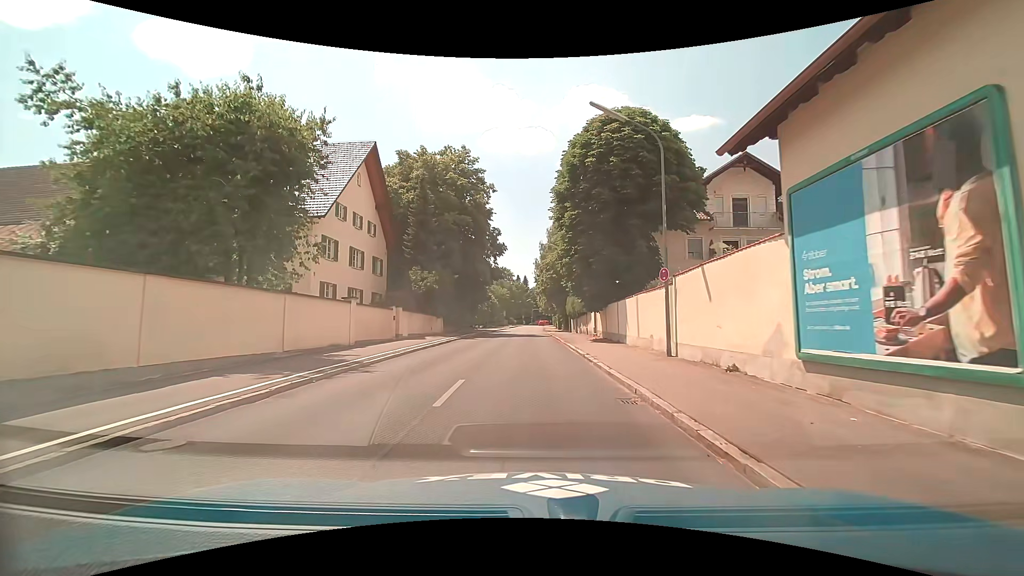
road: tertiary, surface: asphalt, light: Day
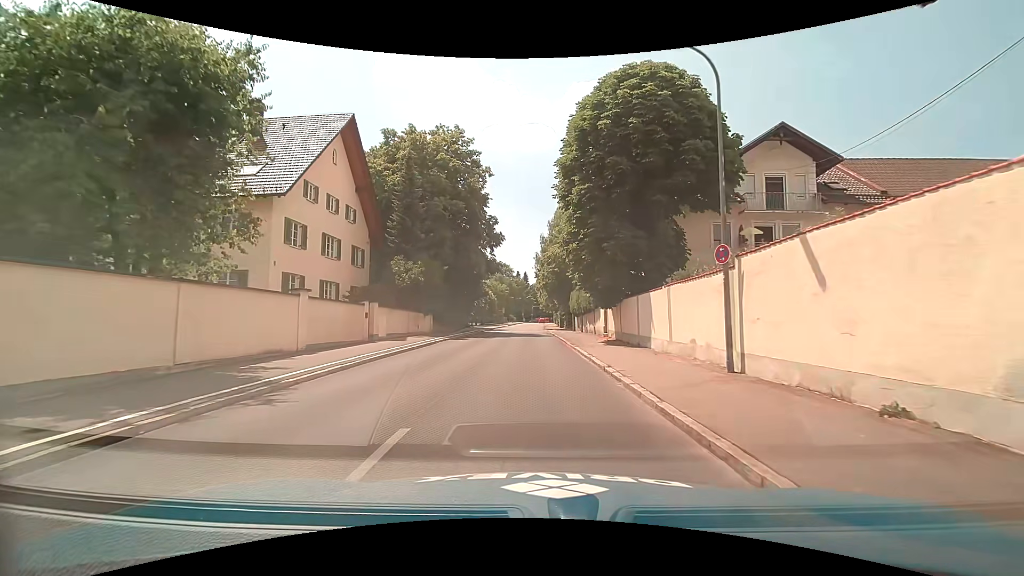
(0.0, +4.8) m; 0°
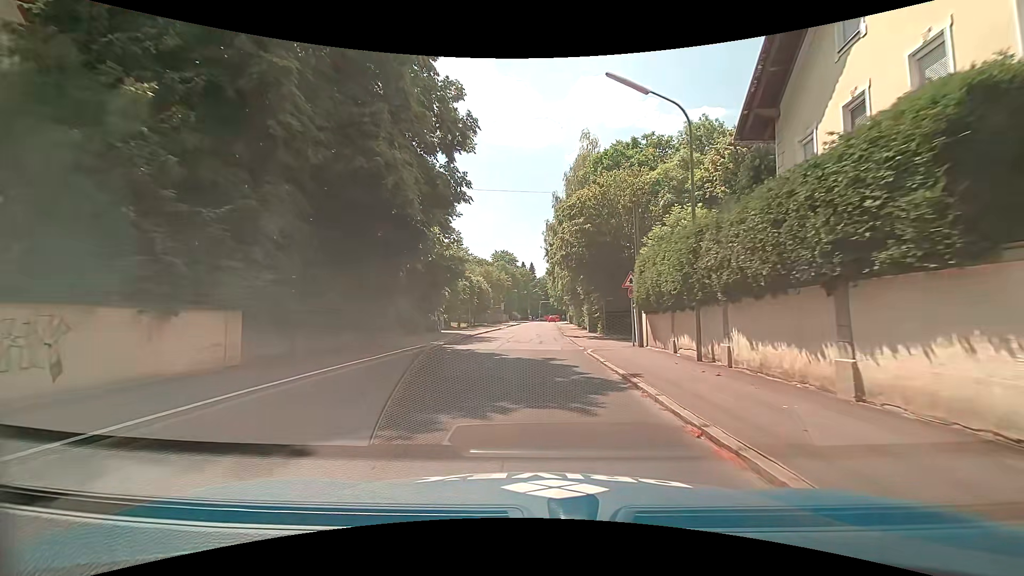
(-0.2, +27.2) m; -1°
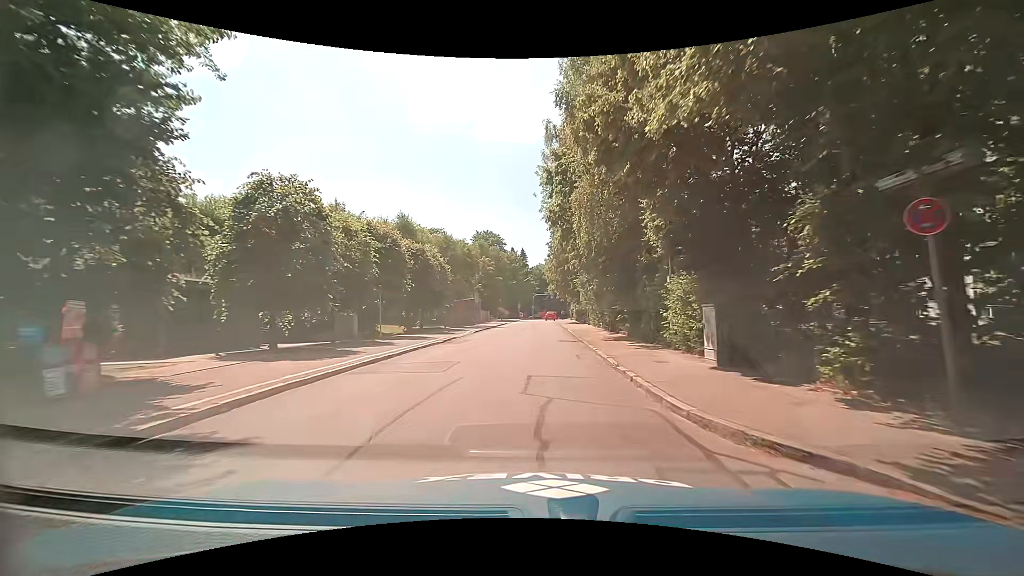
(+0.3, +29.1) m; 0°
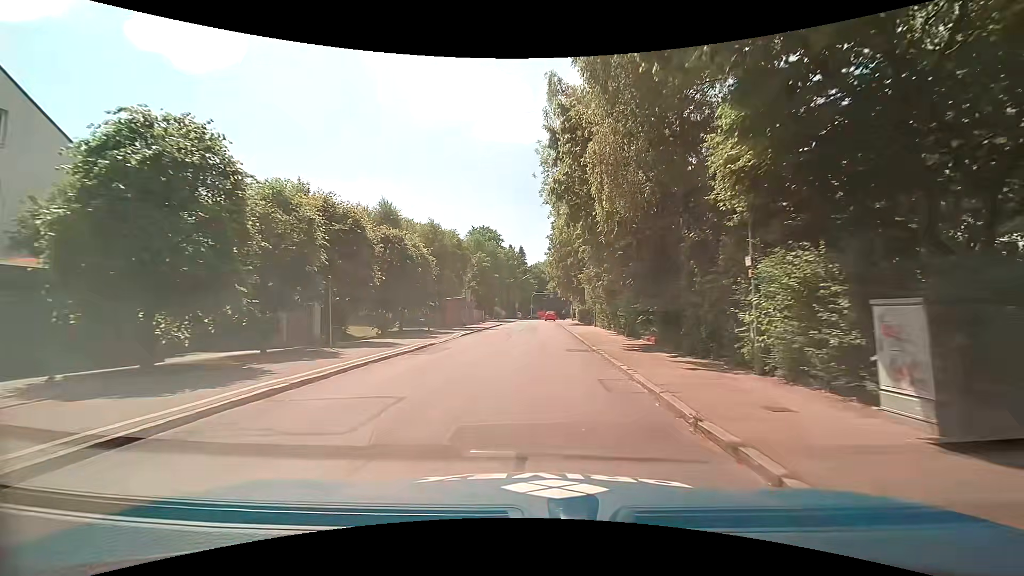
(+0.1, +5.9) m; +1°
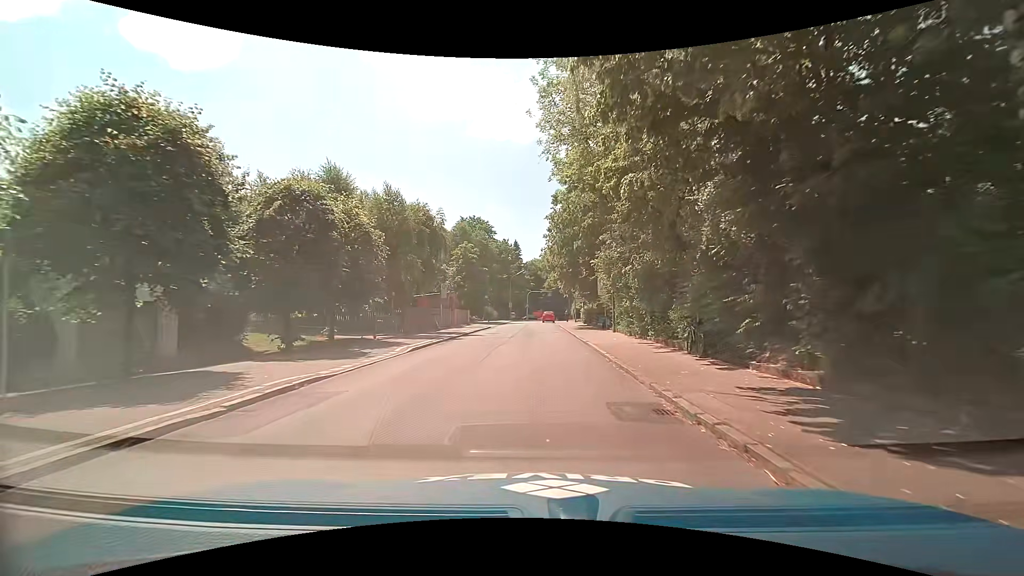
(0.0, +11.2) m; 0°
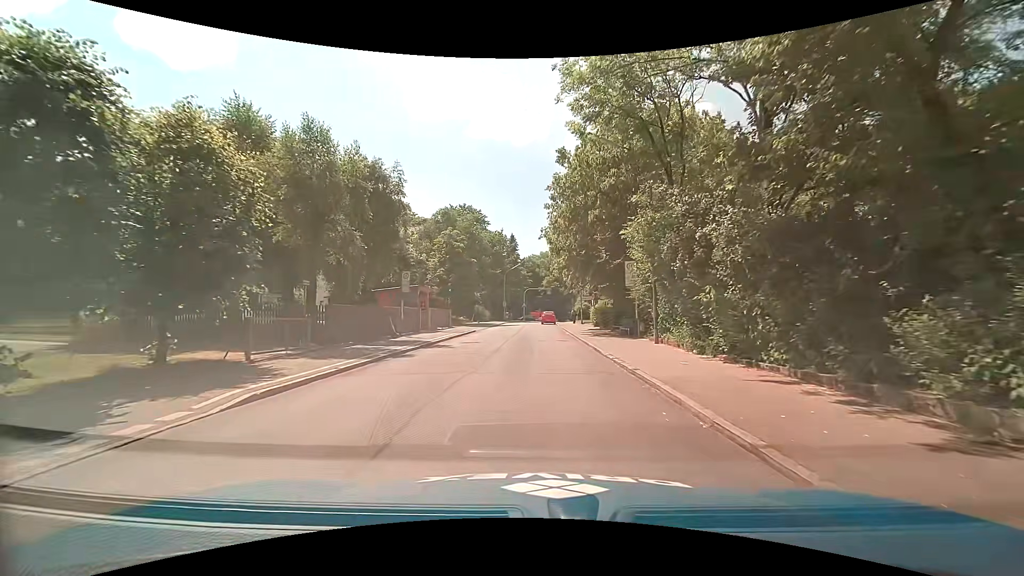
(+0.1, +10.4) m; 0°
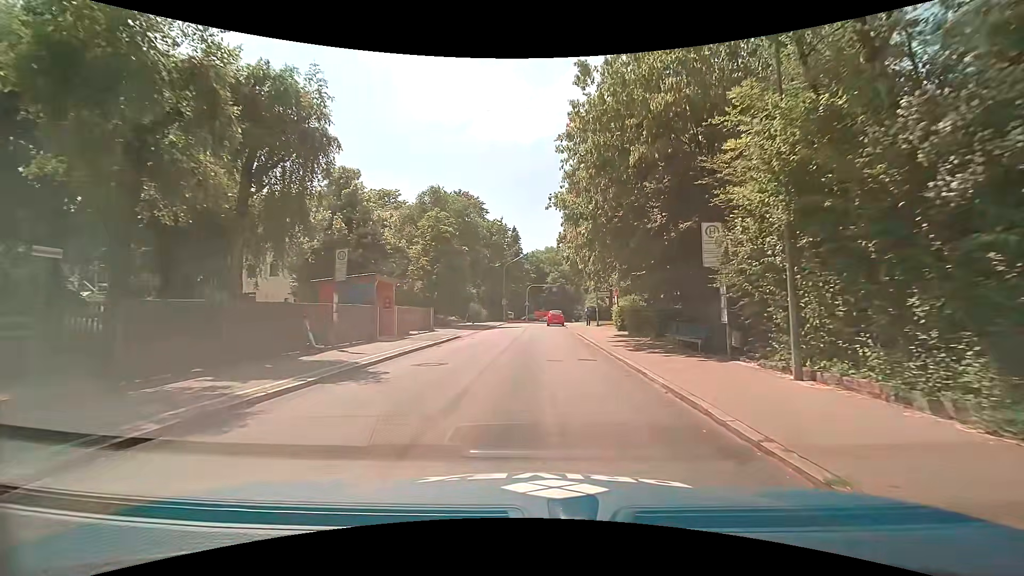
(+0.1, +9.5) m; +1°
(0, +10) (0, +20) (0, +30) (-1, +40) (-2, +50) (-1, +60) (+2, +69) (+5, +79) (+7, +89) (+10, +98) m
